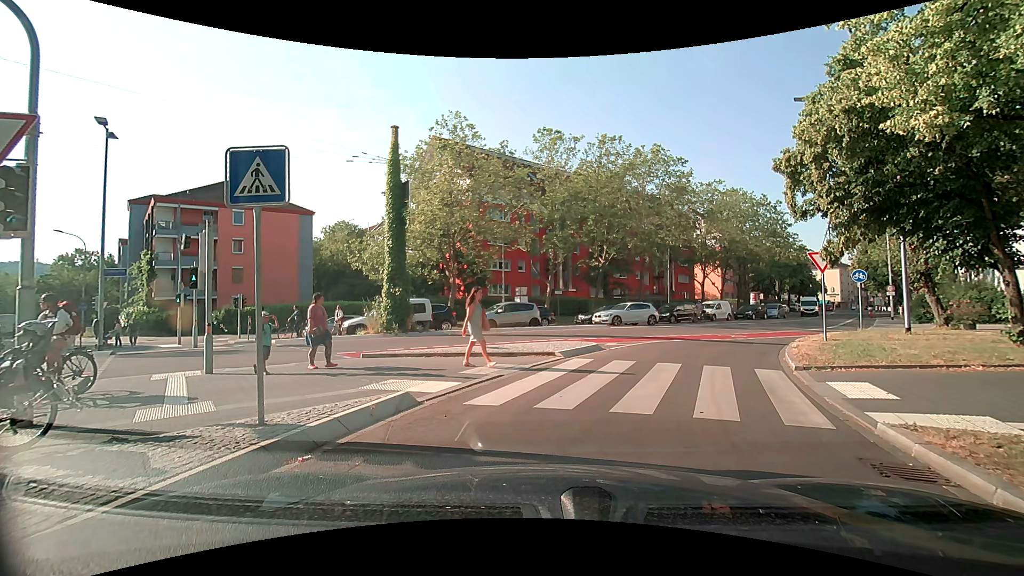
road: secondary_link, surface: asphalt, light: Day
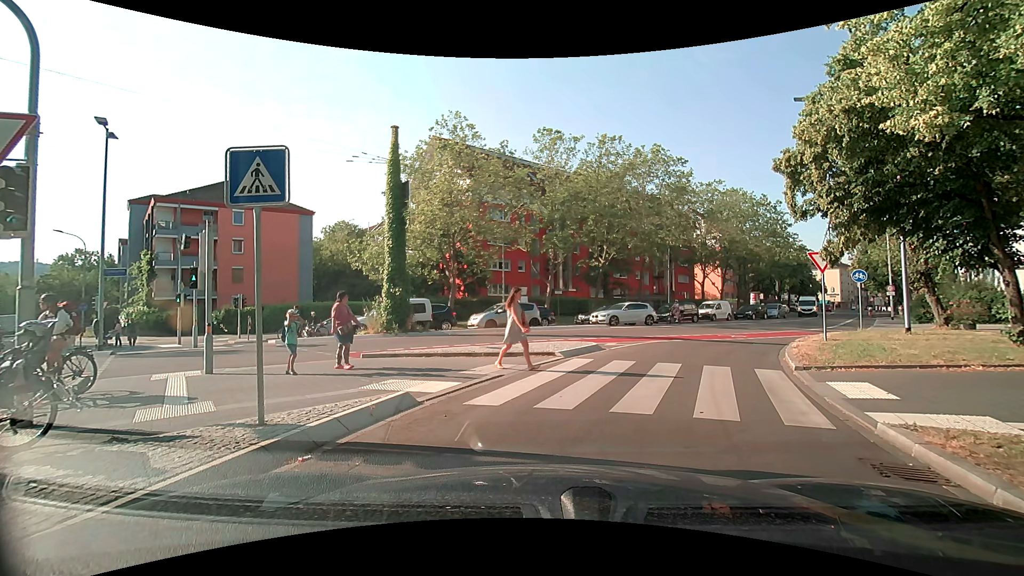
(0.0, 0.0) m; 0°
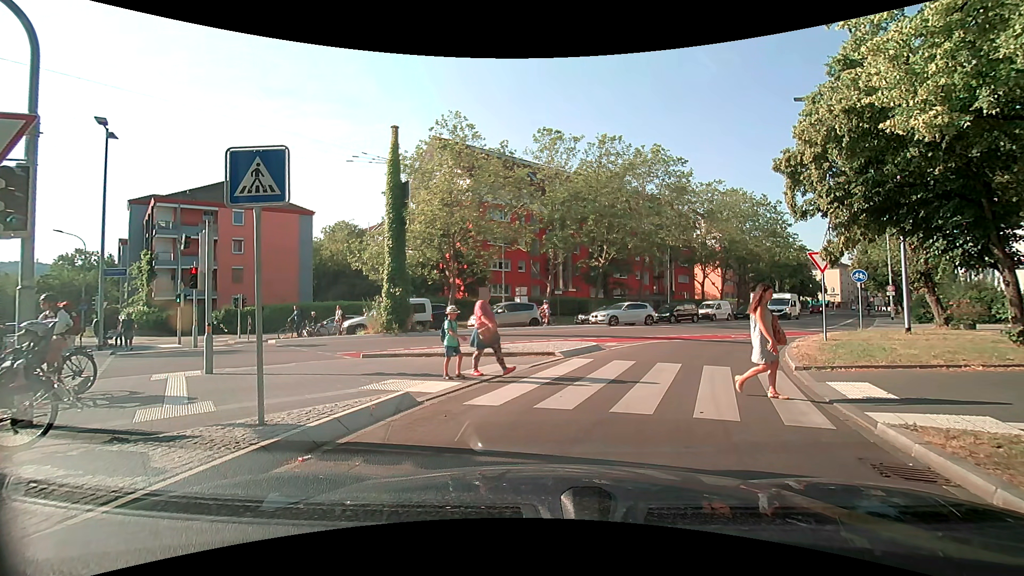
(0.0, 0.0) m; 0°
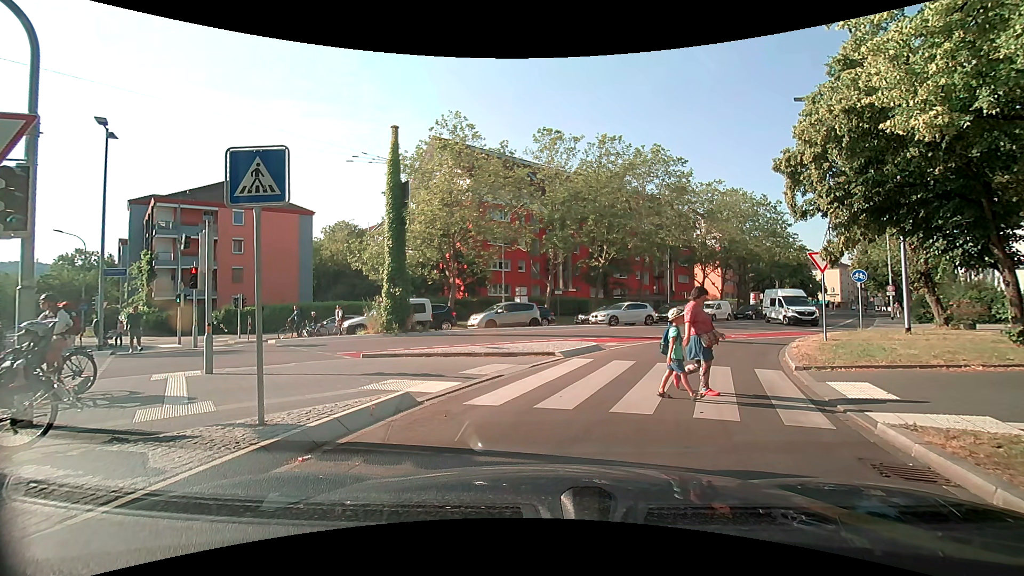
(0.0, 0.0) m; 0°
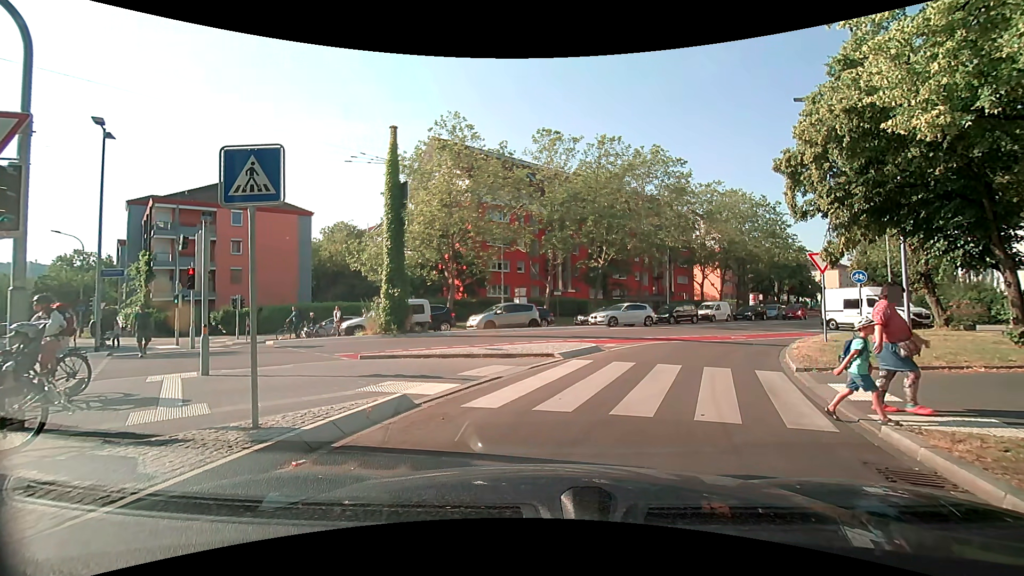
(0.0, 0.0) m; 0°
